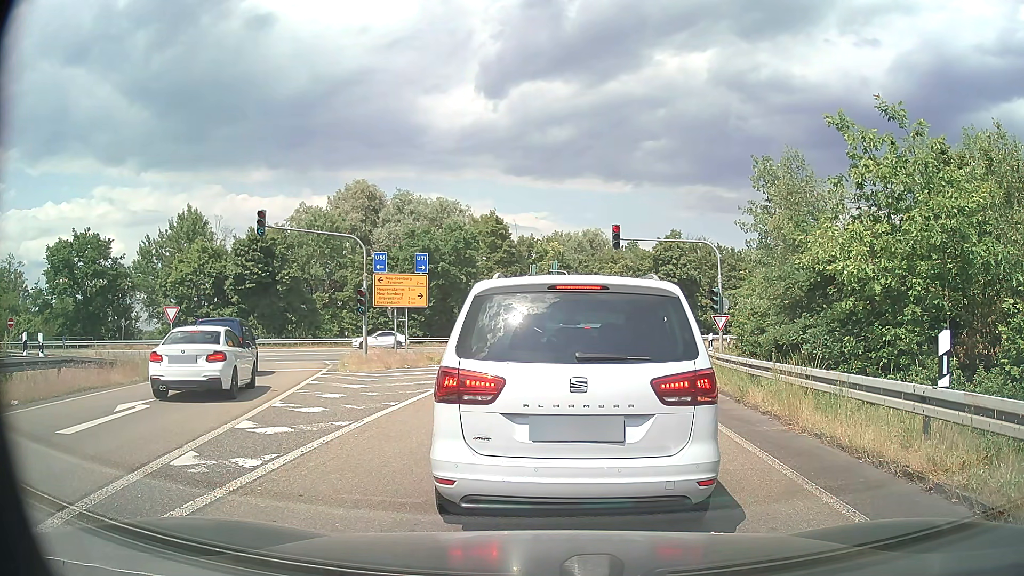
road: motorway_link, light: Day
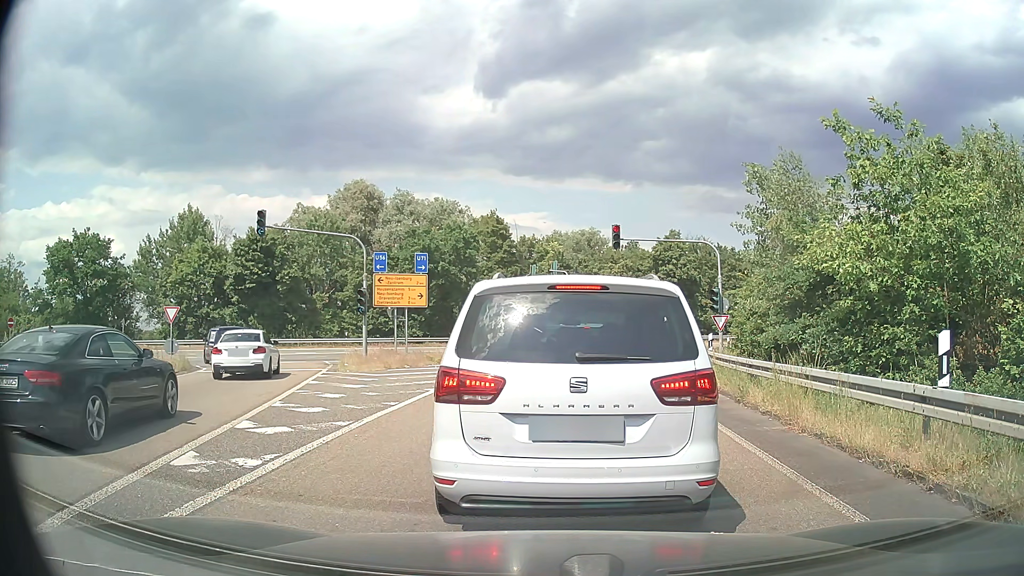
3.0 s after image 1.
(0.0, 0.0) m; 0°
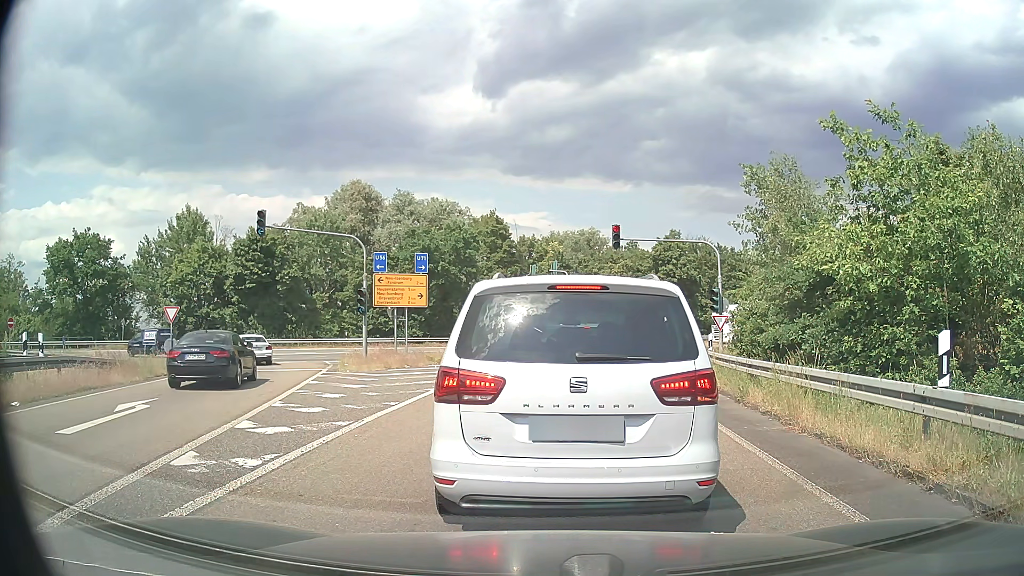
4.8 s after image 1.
(0.0, 0.0) m; 0°
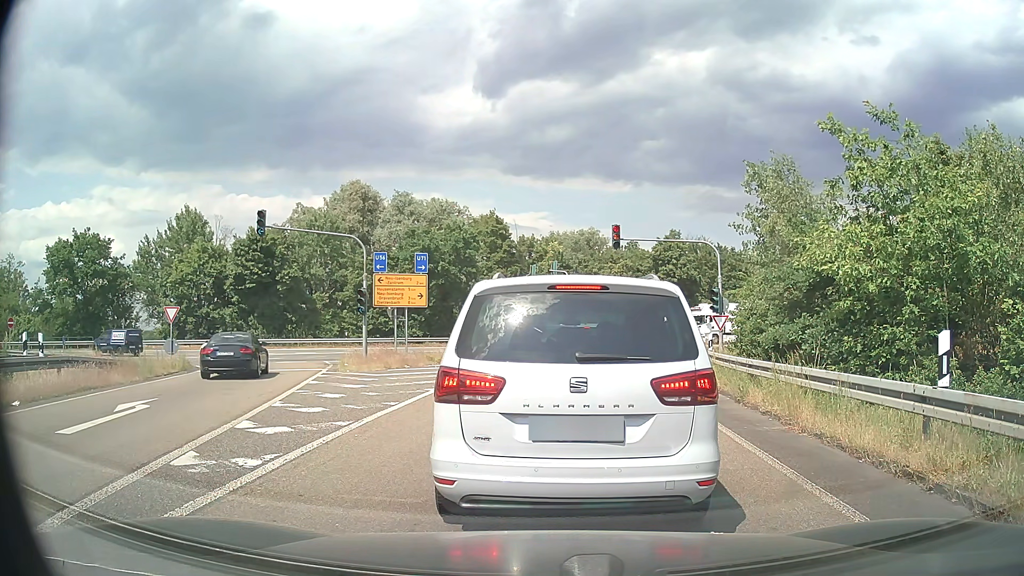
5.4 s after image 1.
(0.0, 0.0) m; 0°
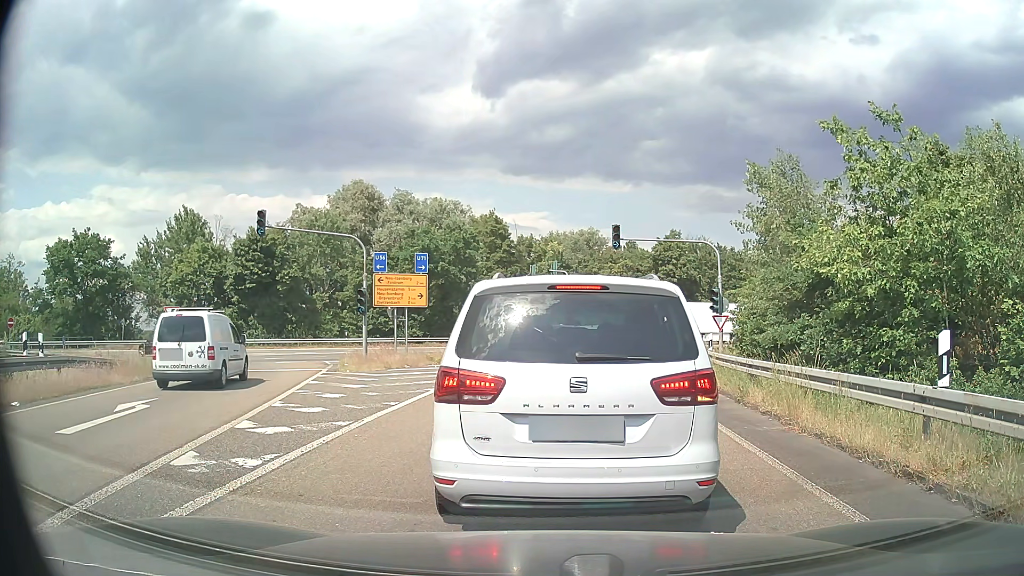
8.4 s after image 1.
(0.0, 0.0) m; 0°
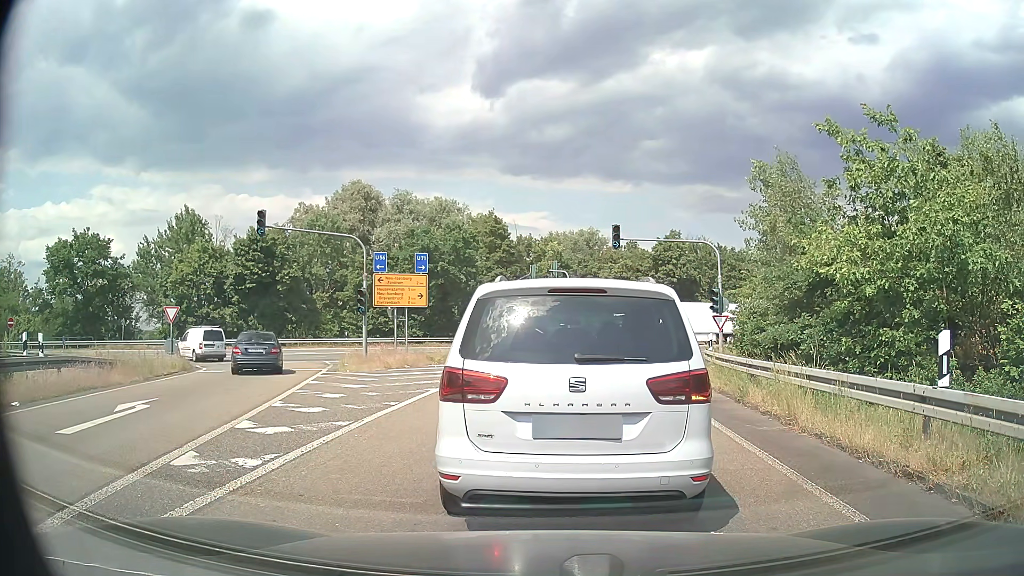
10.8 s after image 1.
(0.0, 0.0) m; 0°
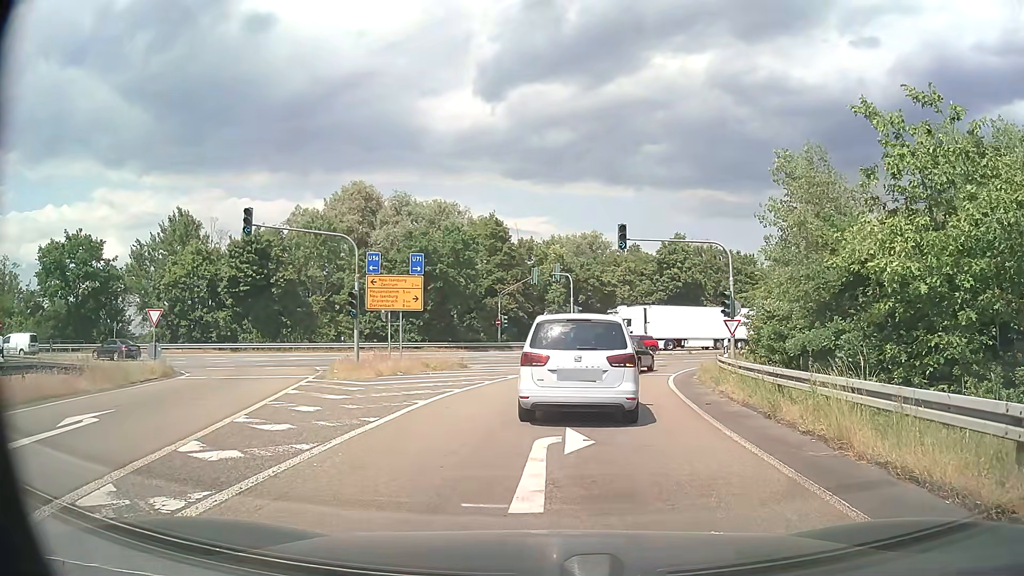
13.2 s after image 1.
(0.0, +1.9) m; 0°
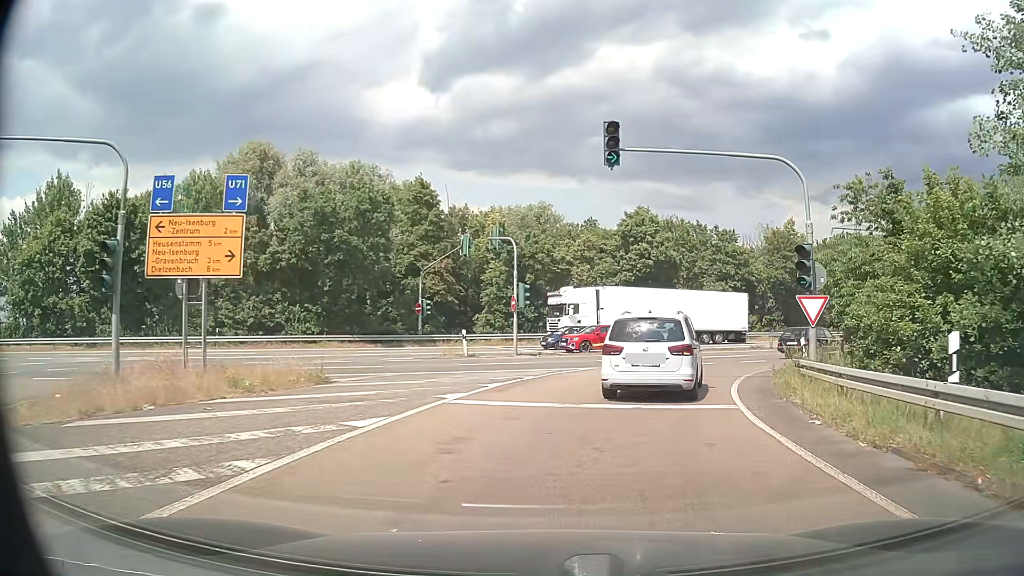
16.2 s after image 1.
(+0.5, +14.8) m; +5°
(+1, +10) (+3, +20) (+8, +28) (+16, +35) (+25, +40) (+33, +45) (+42, +49) (+51, +54) (+60, +59) (+69, +63) m
